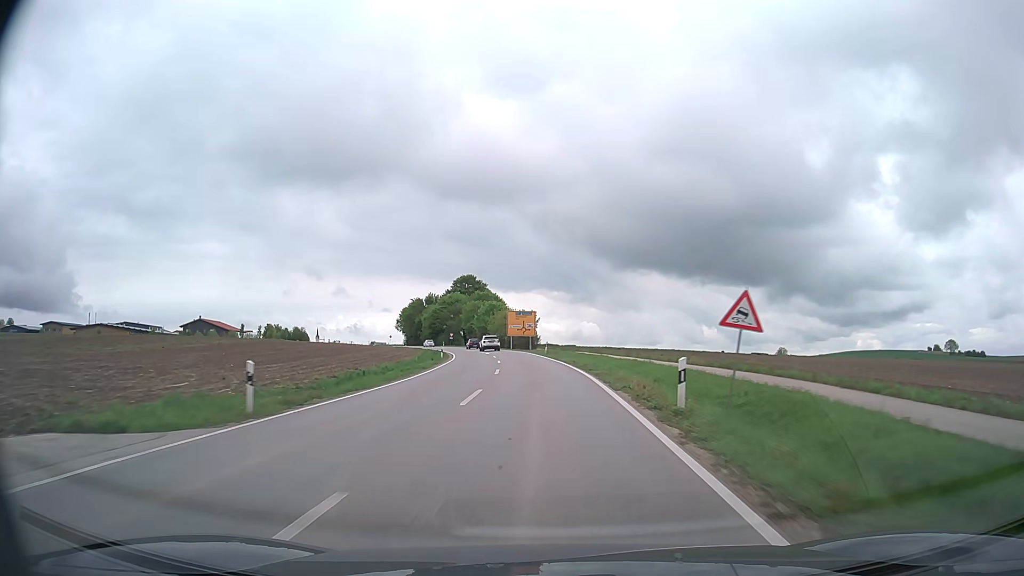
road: secondary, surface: asphalt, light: Day
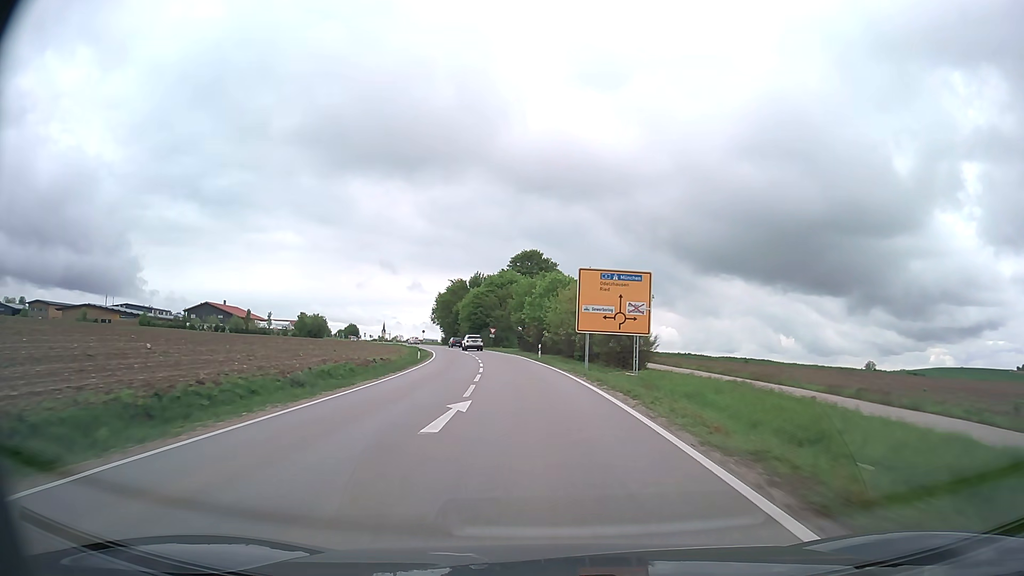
(-2.3, +52.6) m; -6°
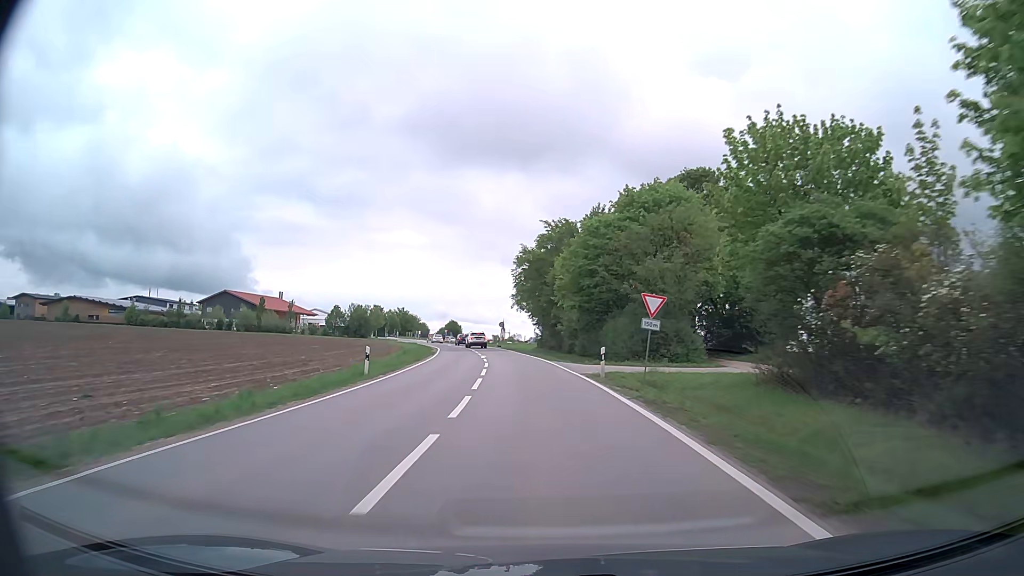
(-5.9, +65.0) m; -10°
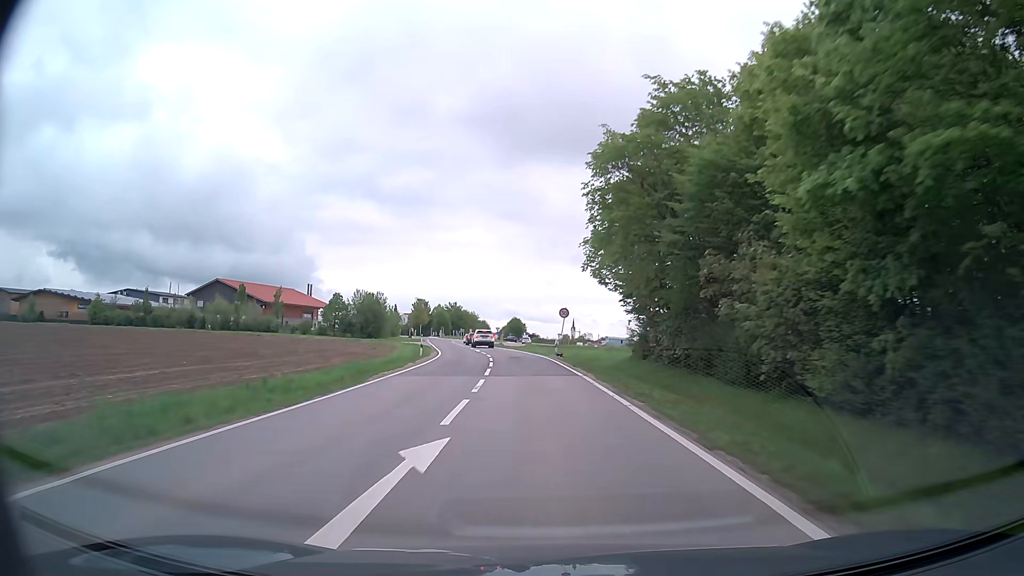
(-1.9, +37.2) m; -6°
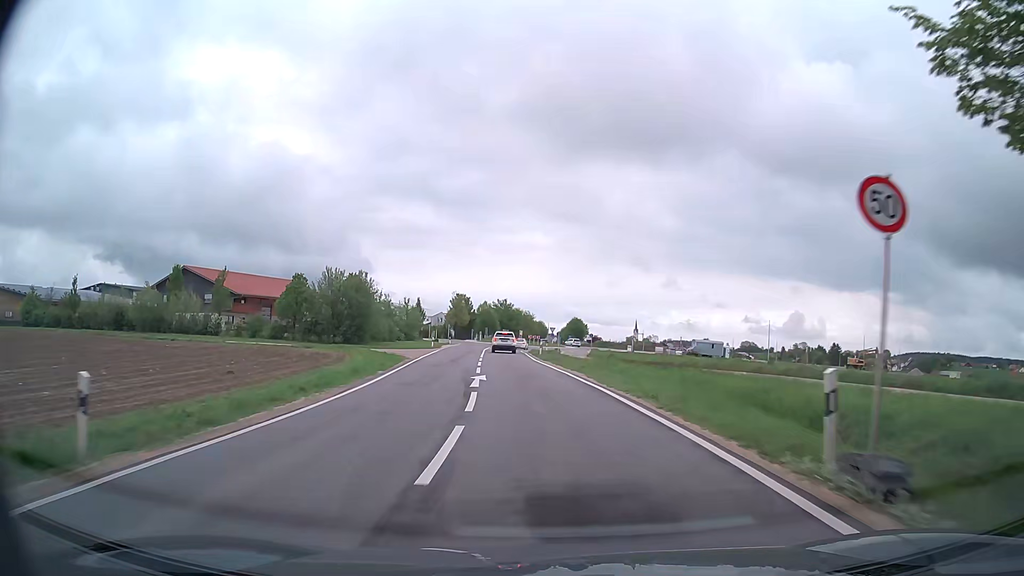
(-1.6, +34.0) m; -5°
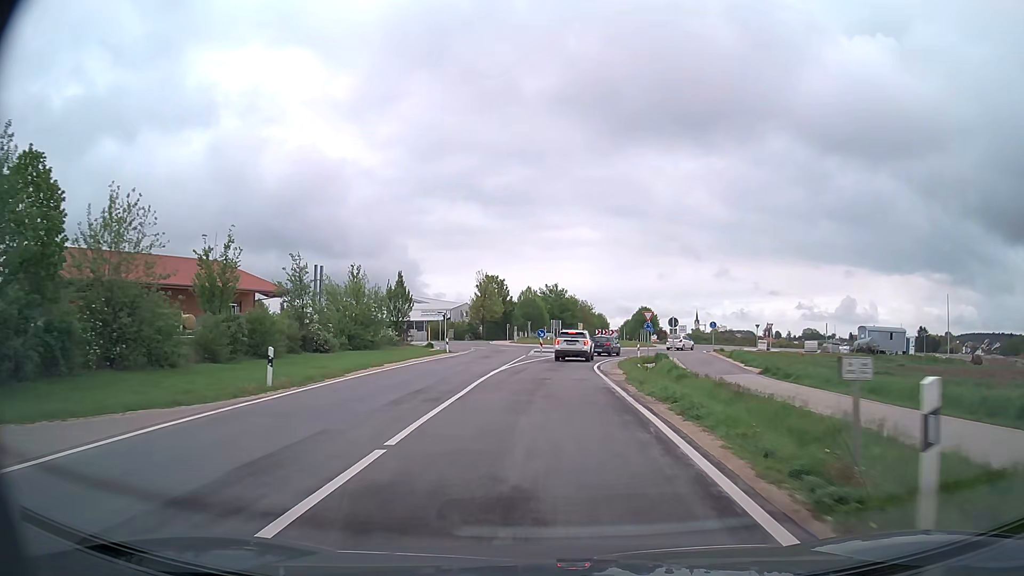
(-2.4, +47.1) m; -5°
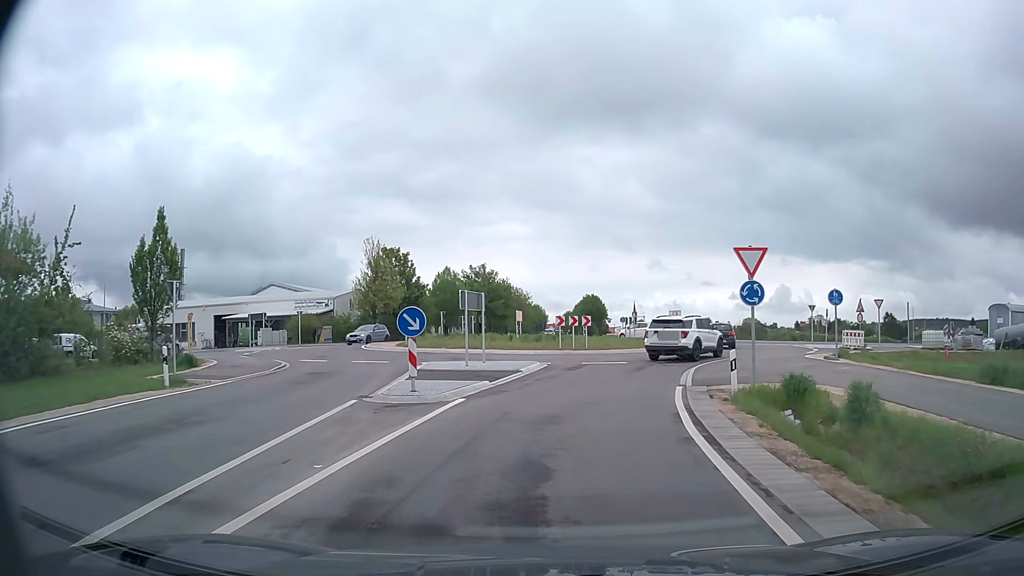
(+0.7, +32.8) m; +5°
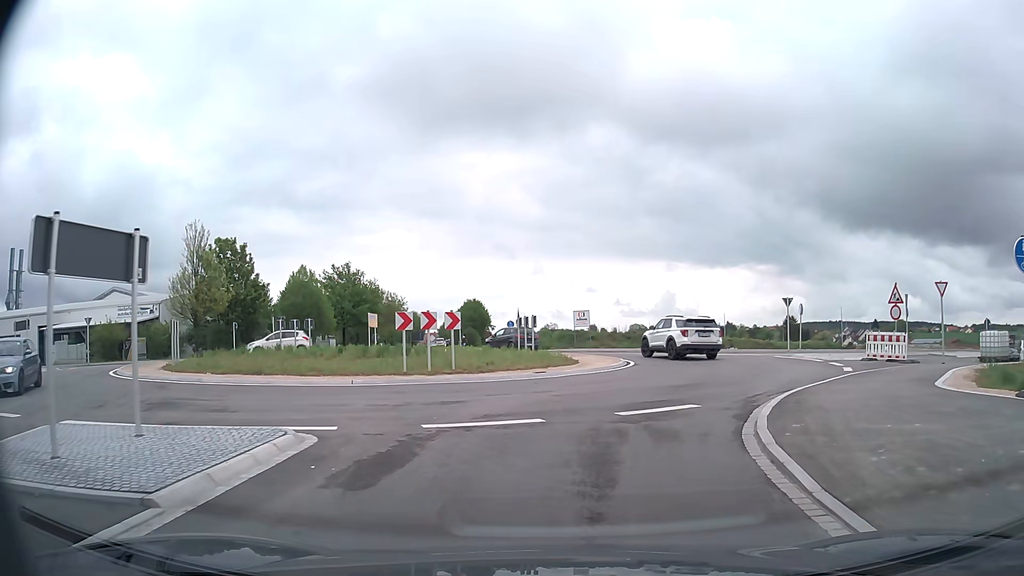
(+1.1, +15.6) m; +9°
(+1, +10) (+5, +19) (+7, +29) (+2, +38) (-4, +46) (-8, +55) (-11, +64) (-13, +74) (-15, +84) (-16, +94) m
